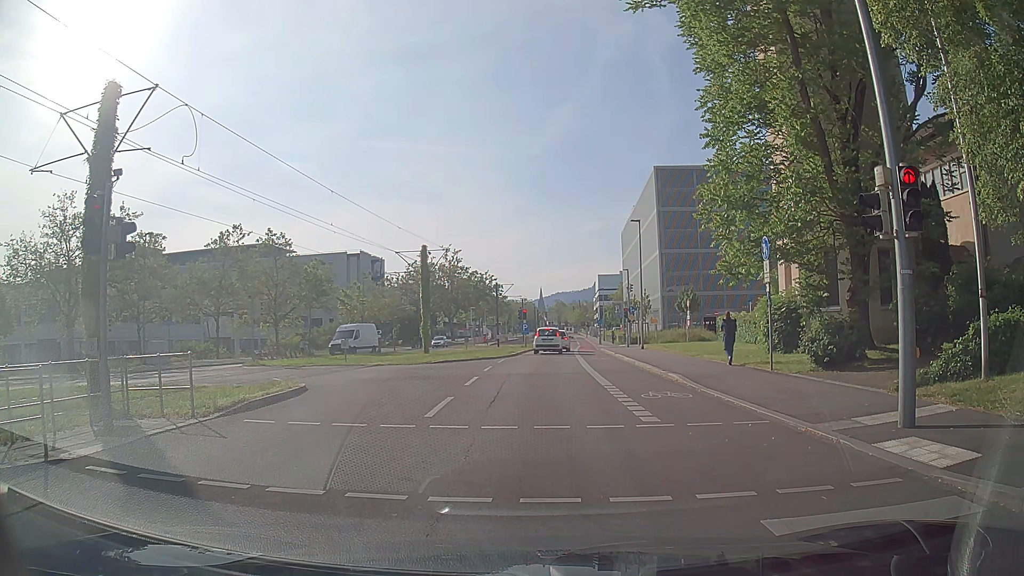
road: secondary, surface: asphalt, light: Day
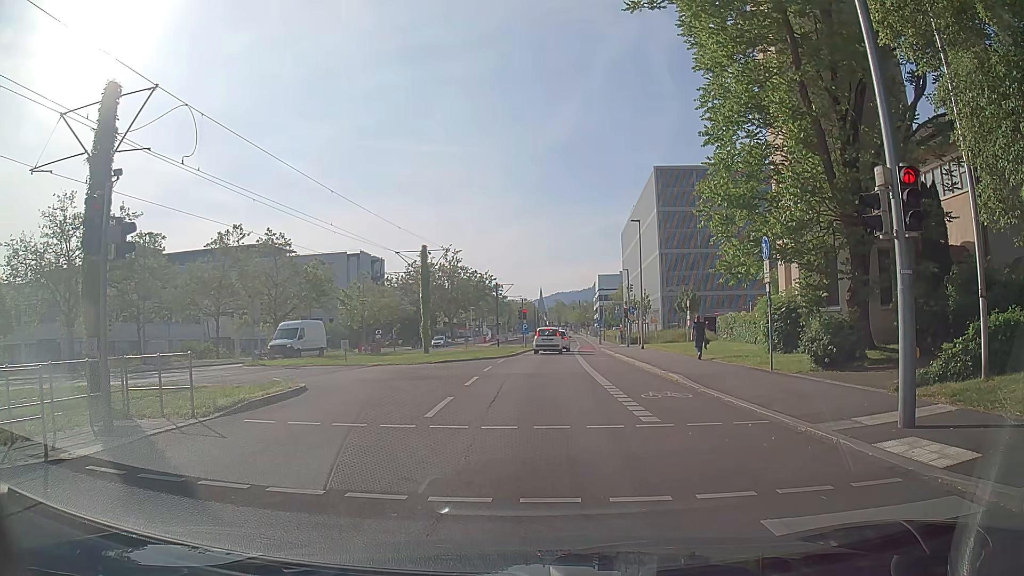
(0.0, 0.0) m; 0°
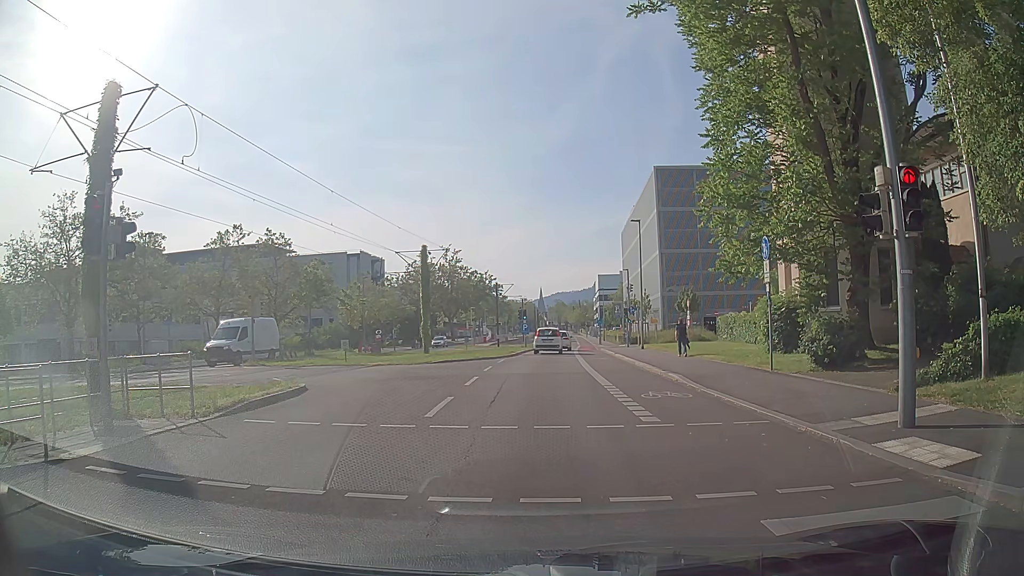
(0.0, 0.0) m; 0°
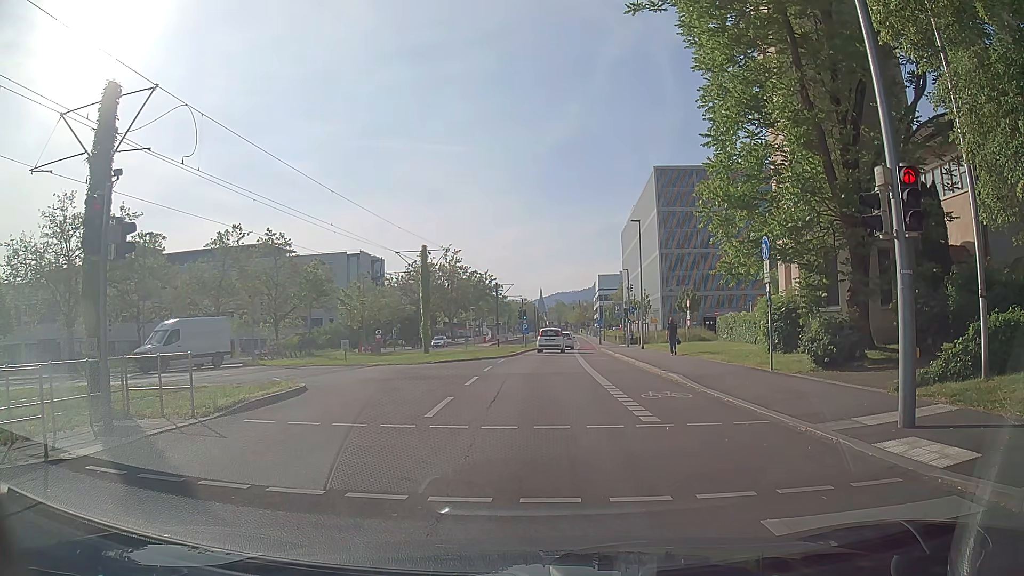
(0.0, 0.0) m; 0°
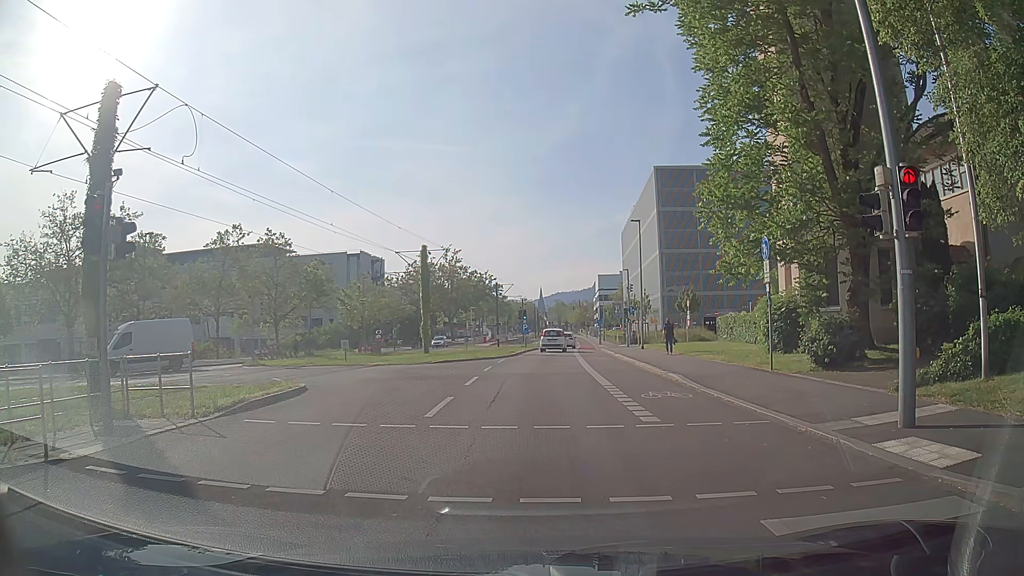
(0.0, 0.0) m; 0°
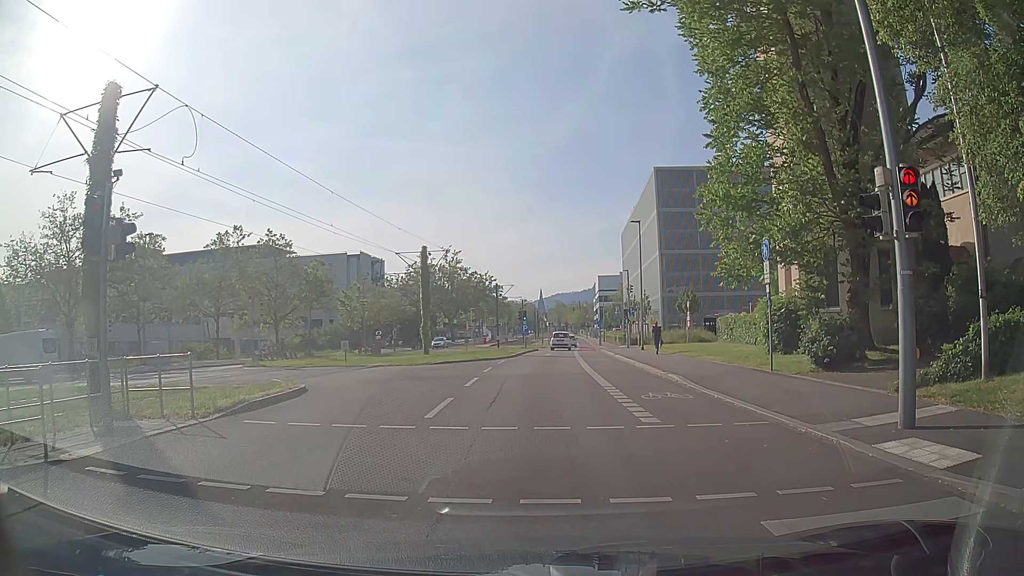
(0.0, 0.0) m; 0°
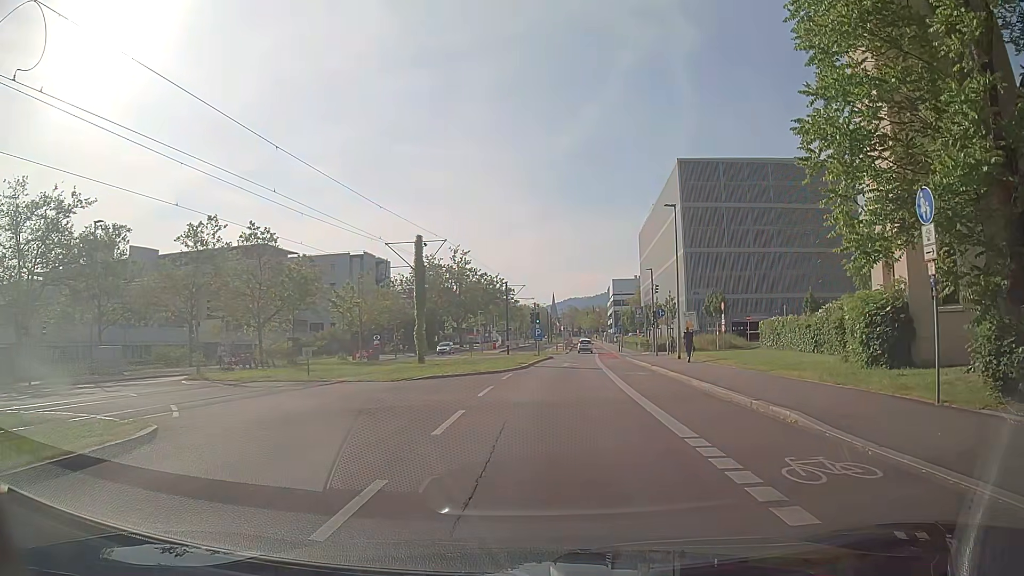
(+0.2, +7.8) m; +1°
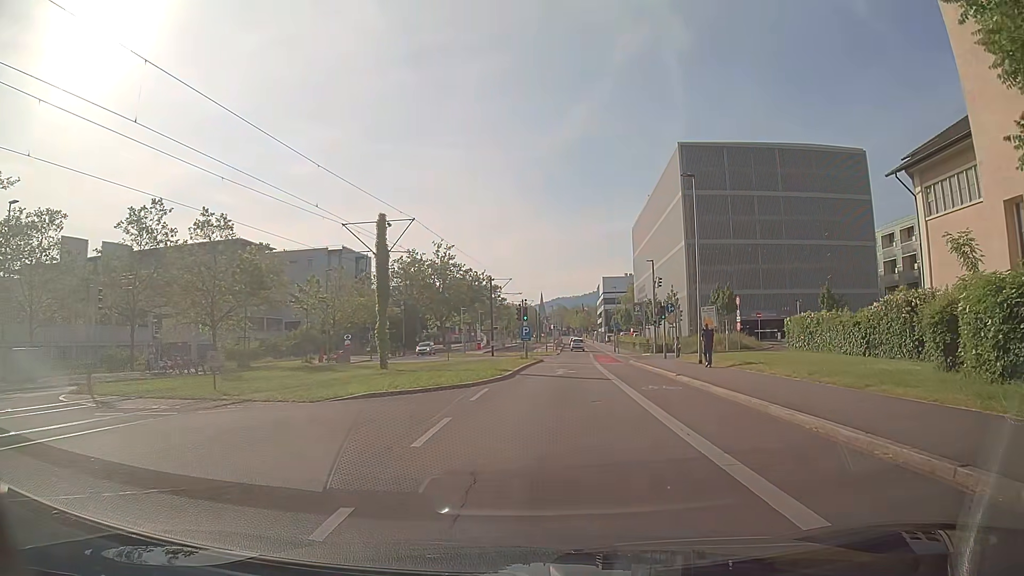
(+0.1, +7.2) m; +1°
(0, +10) (+1, +20) (+2, +30) (+3, +40) (+3, +50) (+4, +60) (+5, +70) (+6, +80) (+6, +90) (+7, +100) m
